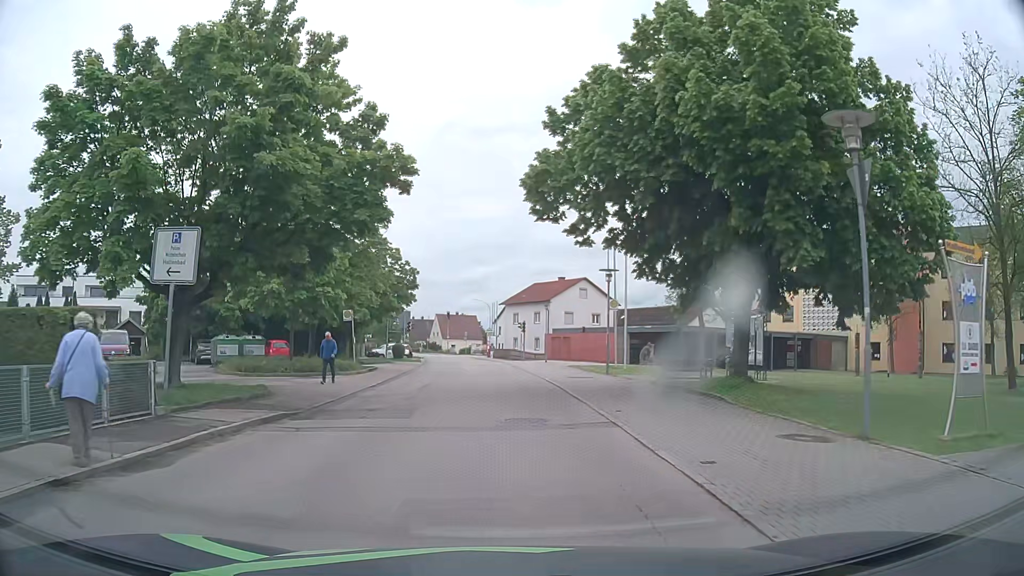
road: residential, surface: asphalt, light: Day
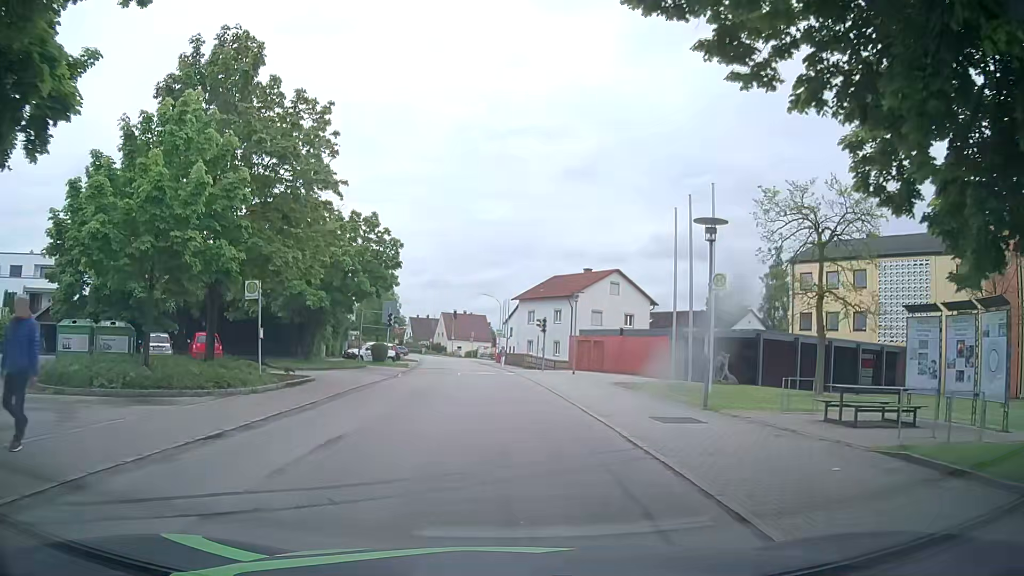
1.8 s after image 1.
(-0.1, +13.4) m; -1°
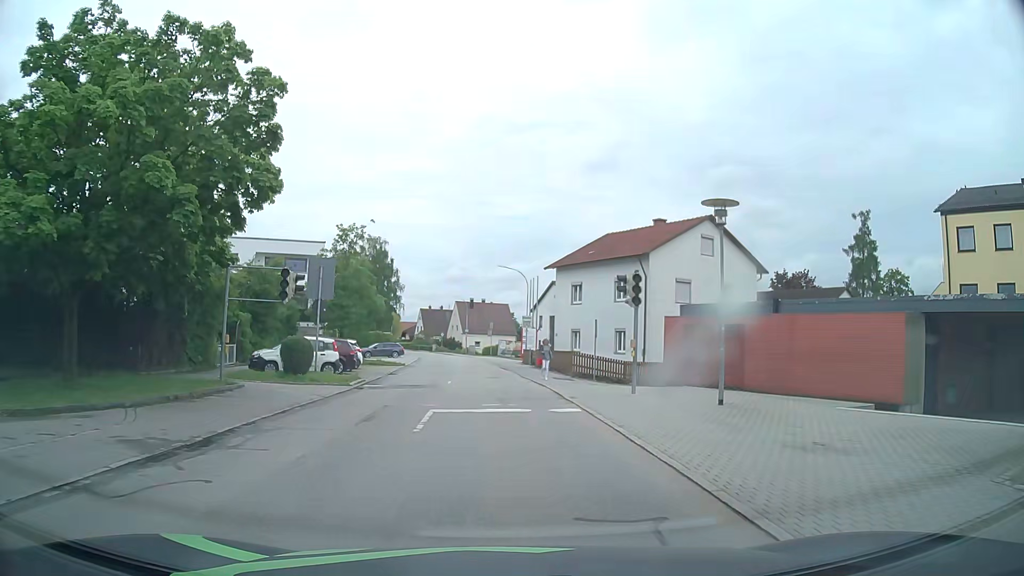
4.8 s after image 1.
(-0.3, +22.3) m; -2°
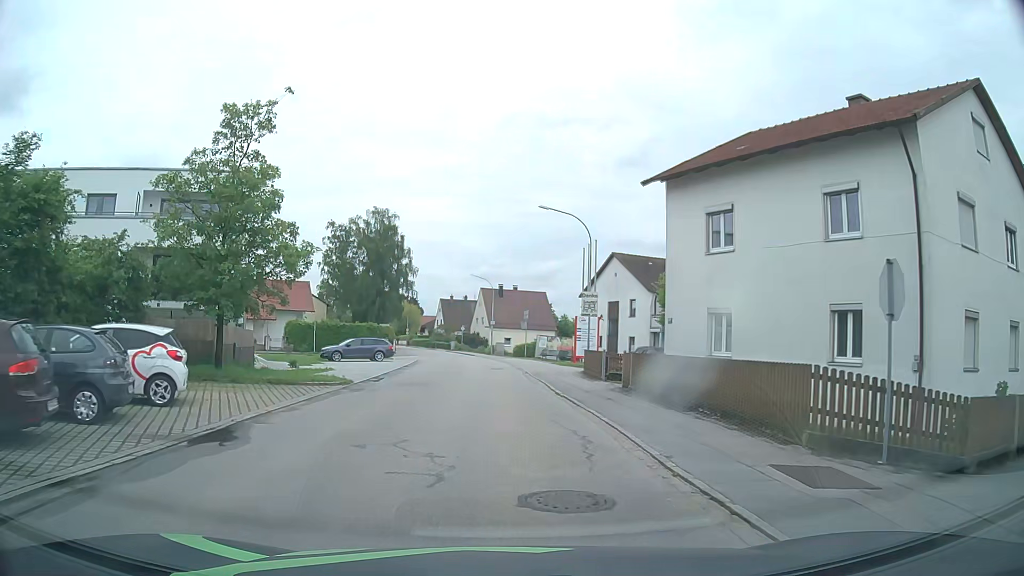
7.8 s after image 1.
(-0.4, +22.5) m; -2°
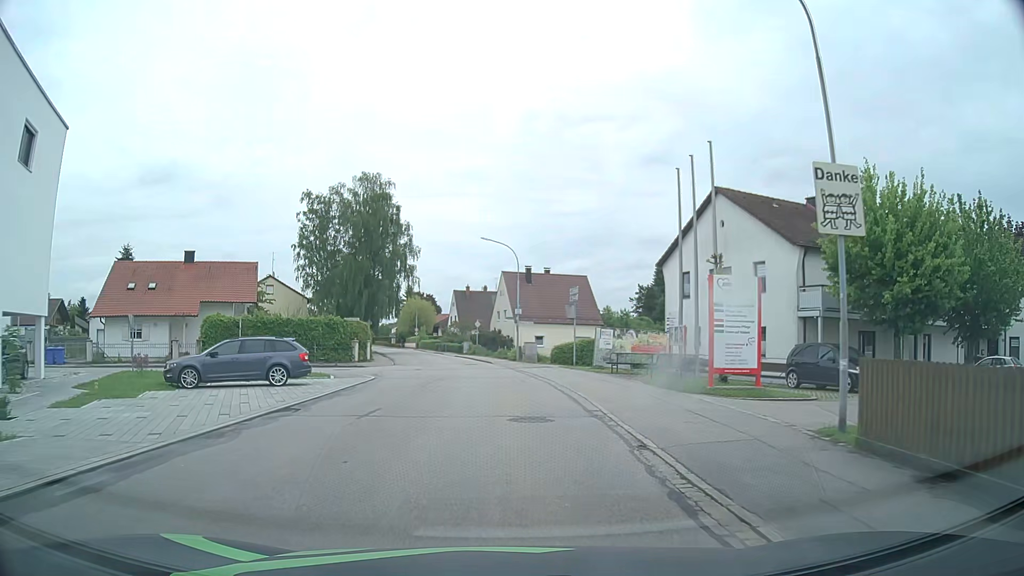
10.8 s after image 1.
(-0.5, +22.7) m; -3°
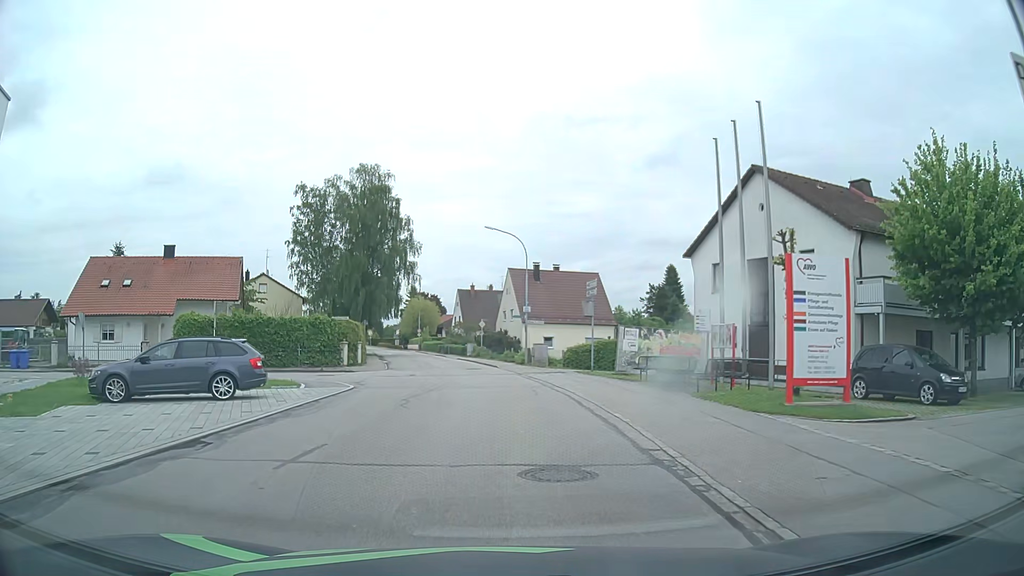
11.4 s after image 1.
(0.0, +4.5) m; 0°
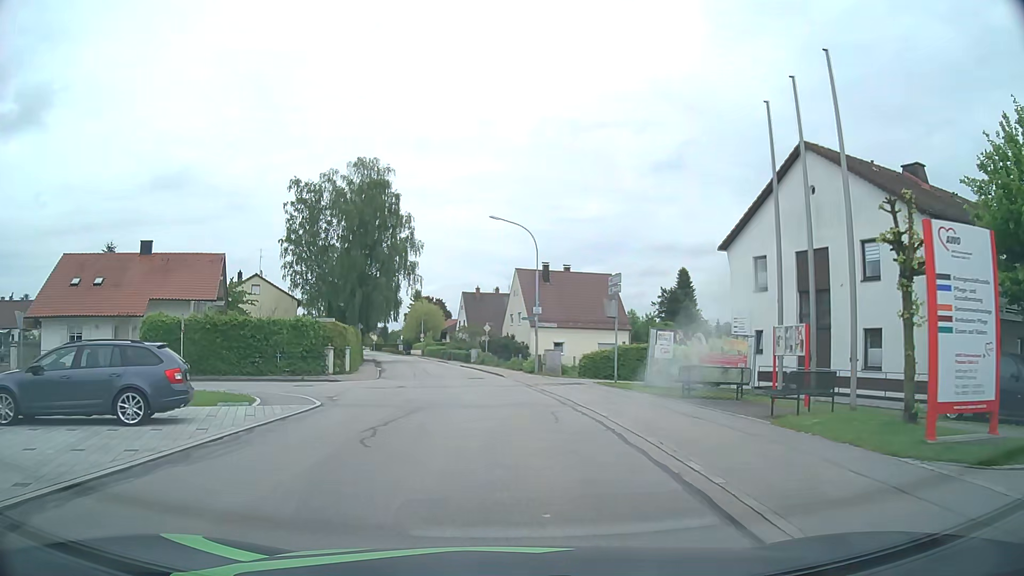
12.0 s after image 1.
(-0.1, +4.5) m; -1°
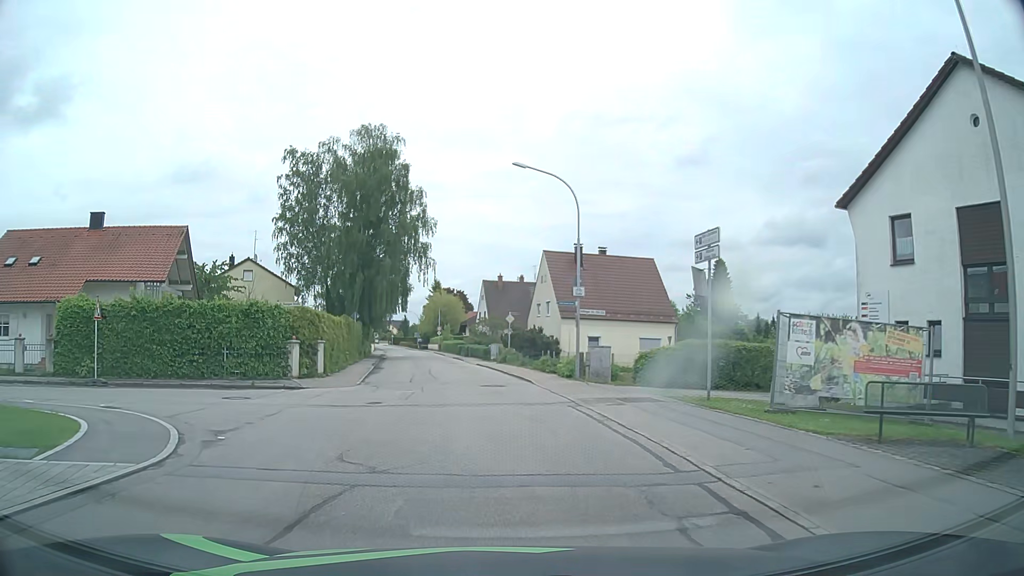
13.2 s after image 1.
(-0.1, +8.9) m; -1°
(0, +10) (-1, +20) (-2, +30) (-4, +40) (-5, +50) (-7, +60) (-9, +69) (-10, +79) (-12, +89) (-14, +99) m
